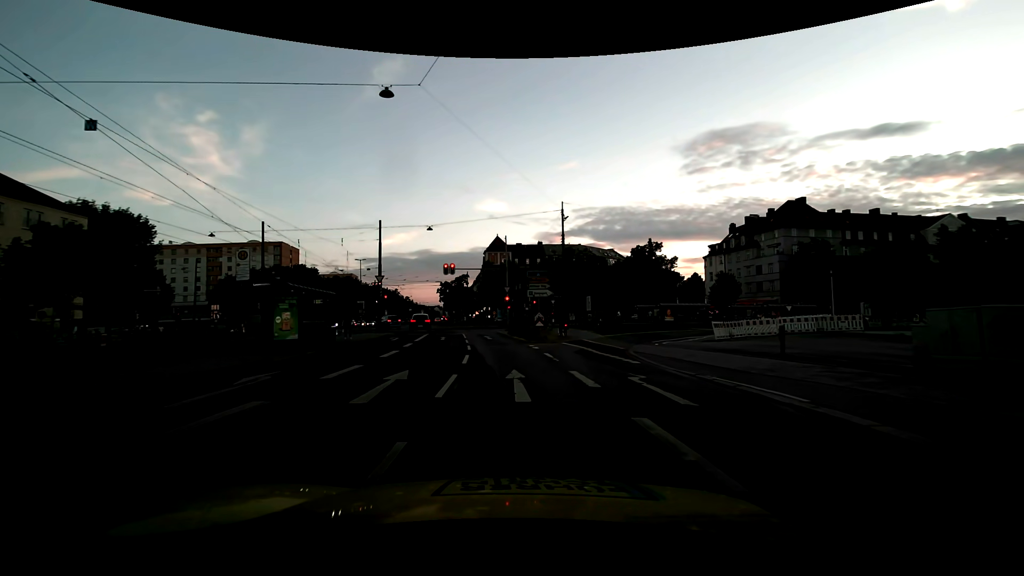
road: secondary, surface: asphalt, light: Day
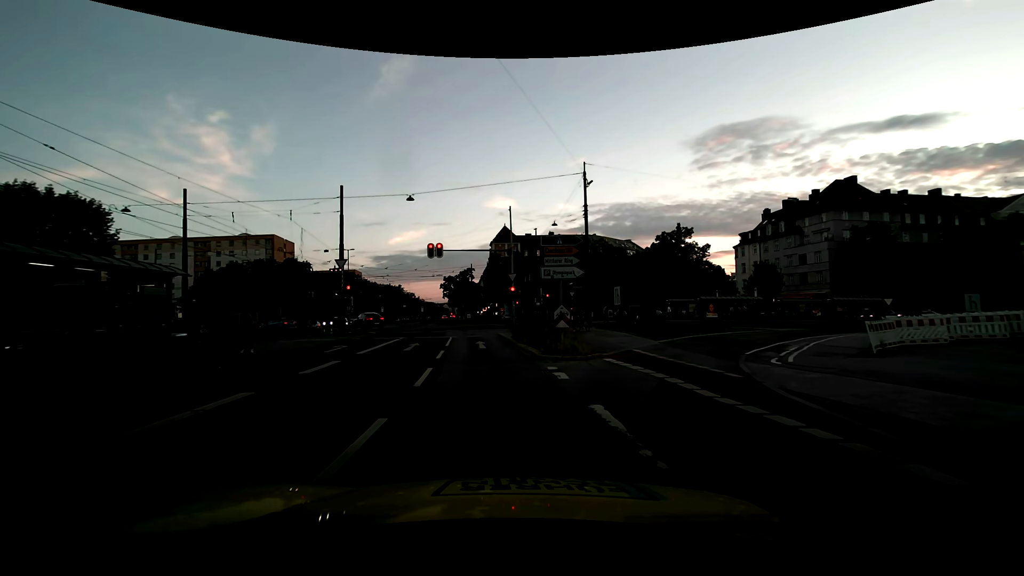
(-0.1, +11.2) m; 0°
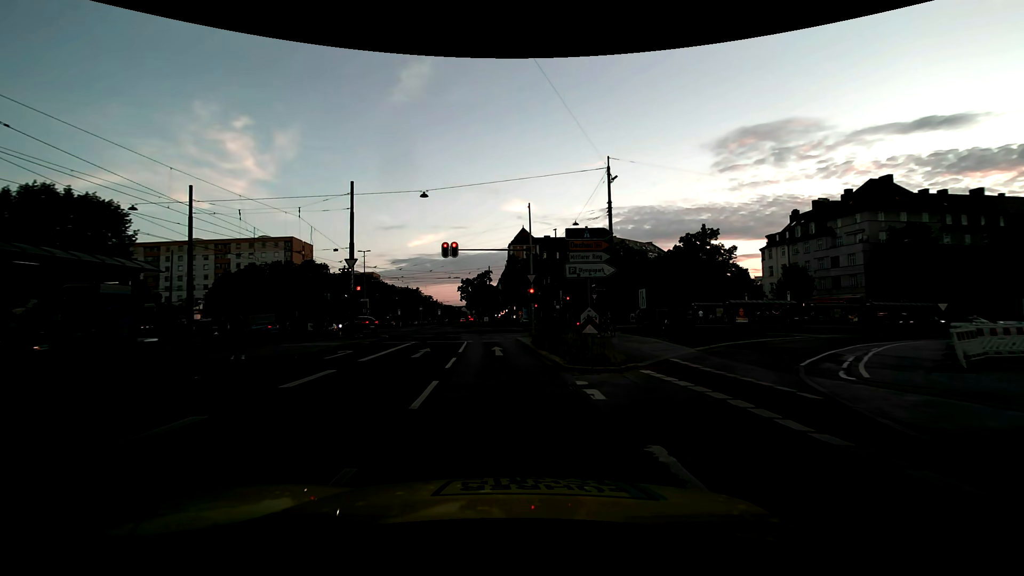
(-0.1, +2.0) m; -3°
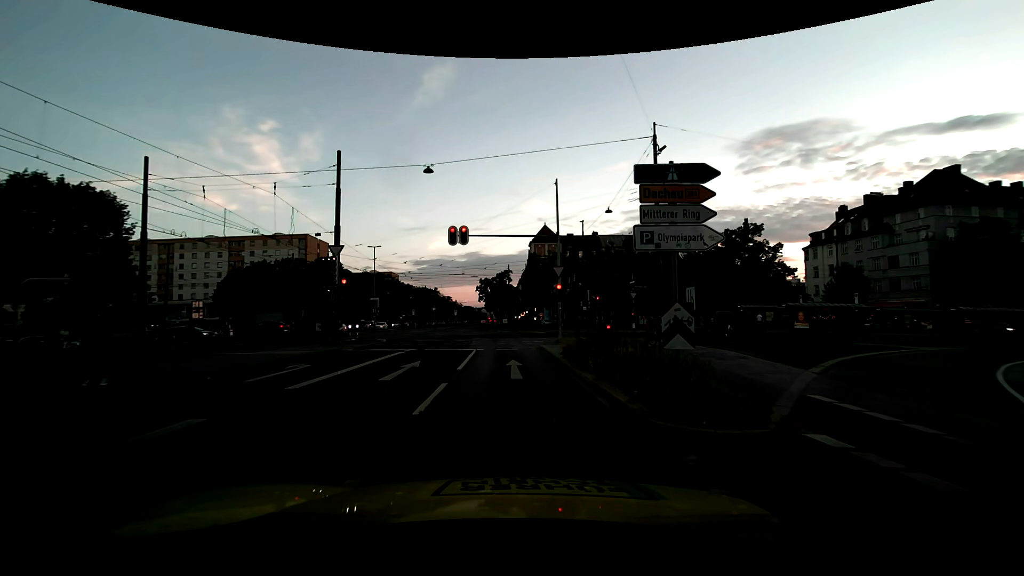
(-0.2, +6.4) m; -3°
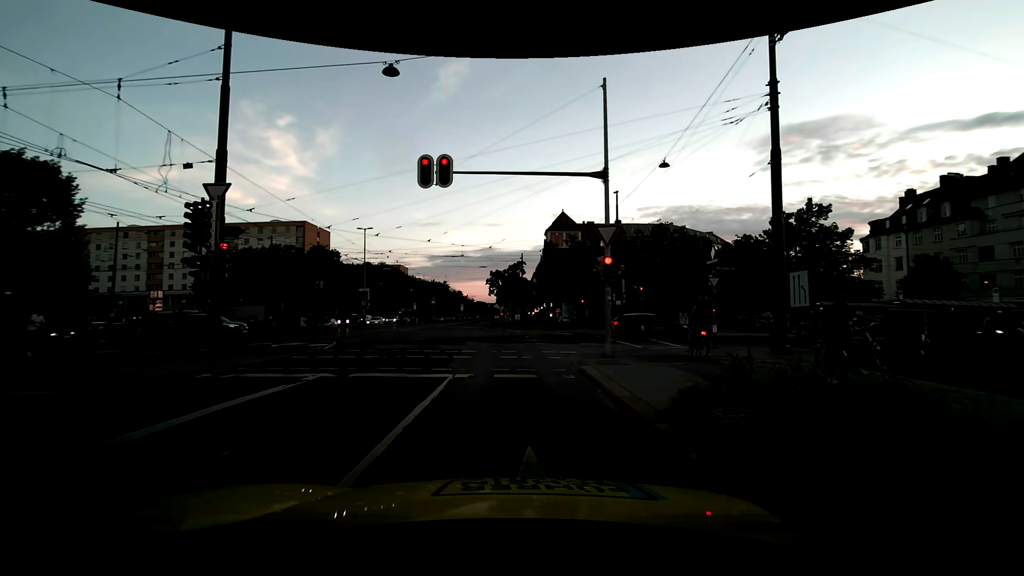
(-0.2, +11.2) m; -3°
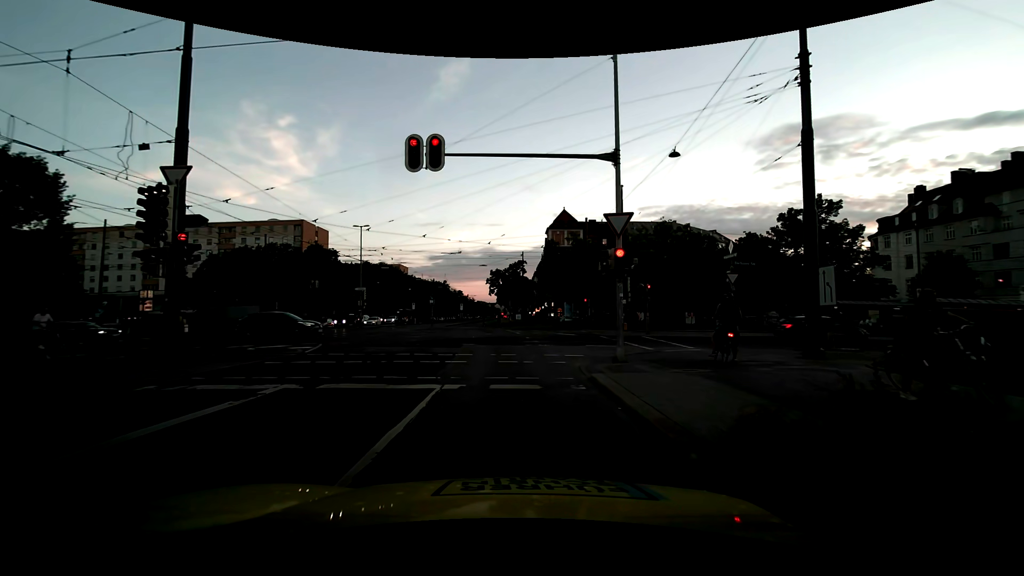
(0.0, +1.7) m; +1°
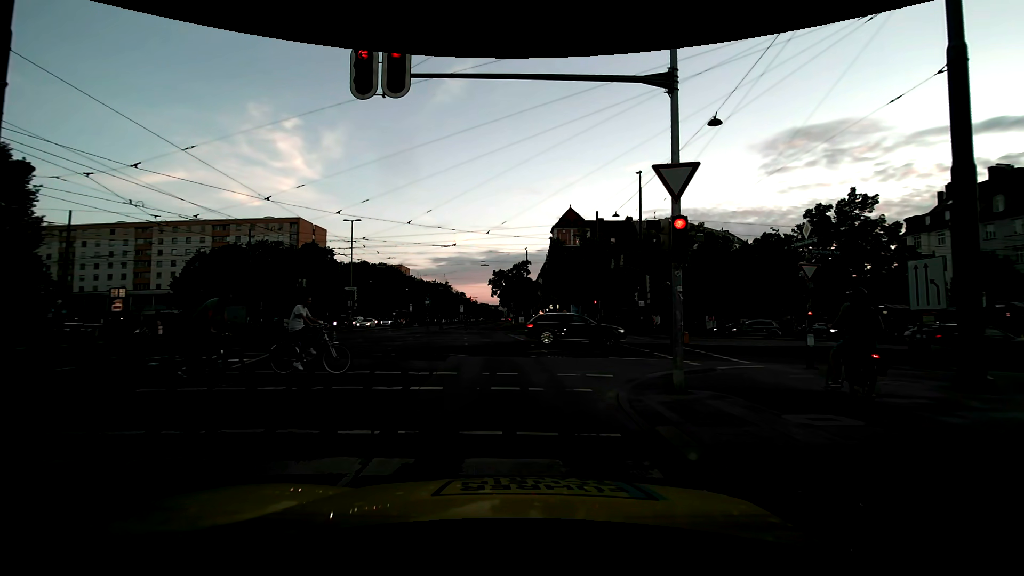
(0.0, +4.6) m; -2°
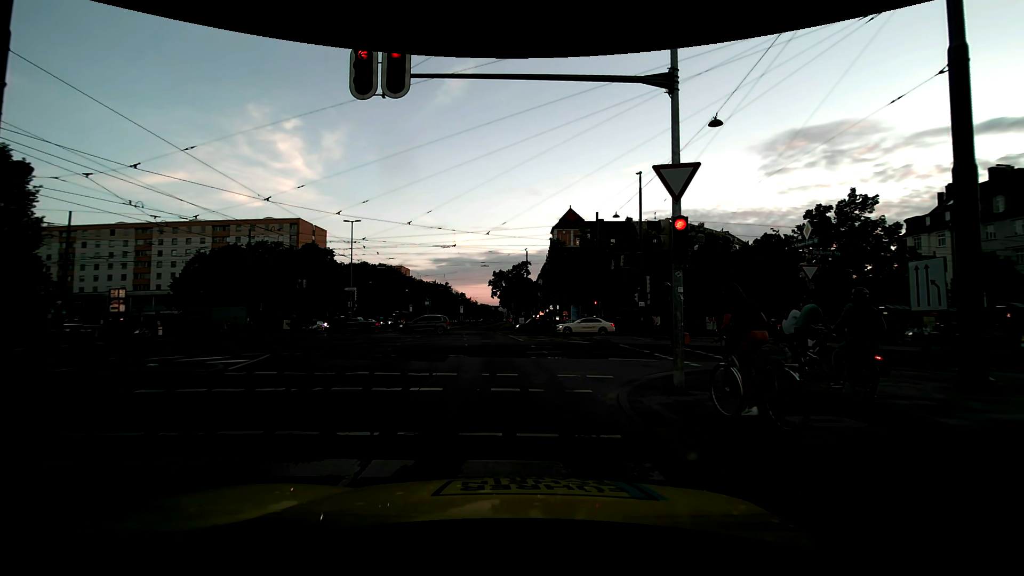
(0.0, +0.1) m; 0°
